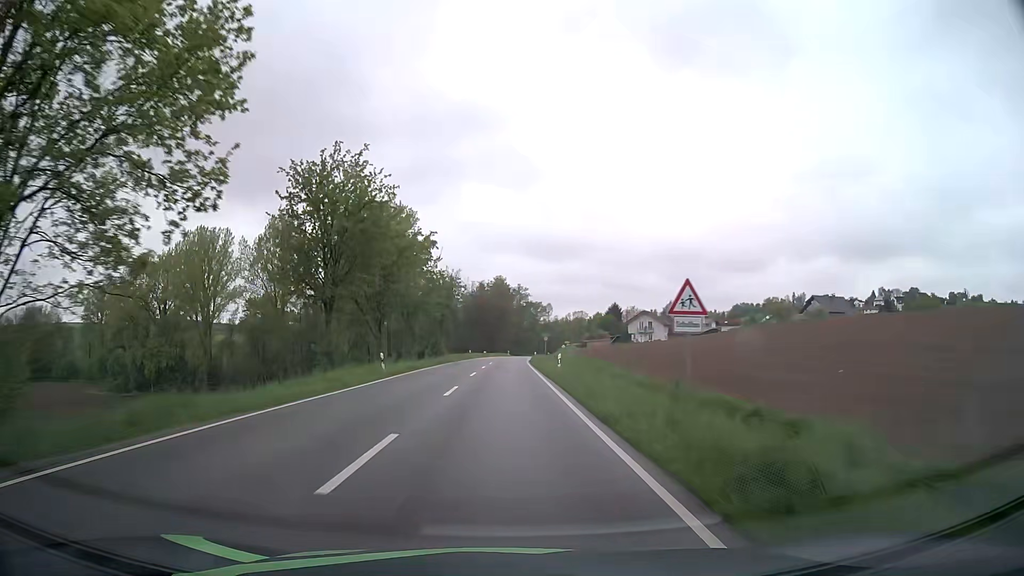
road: secondary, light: Day
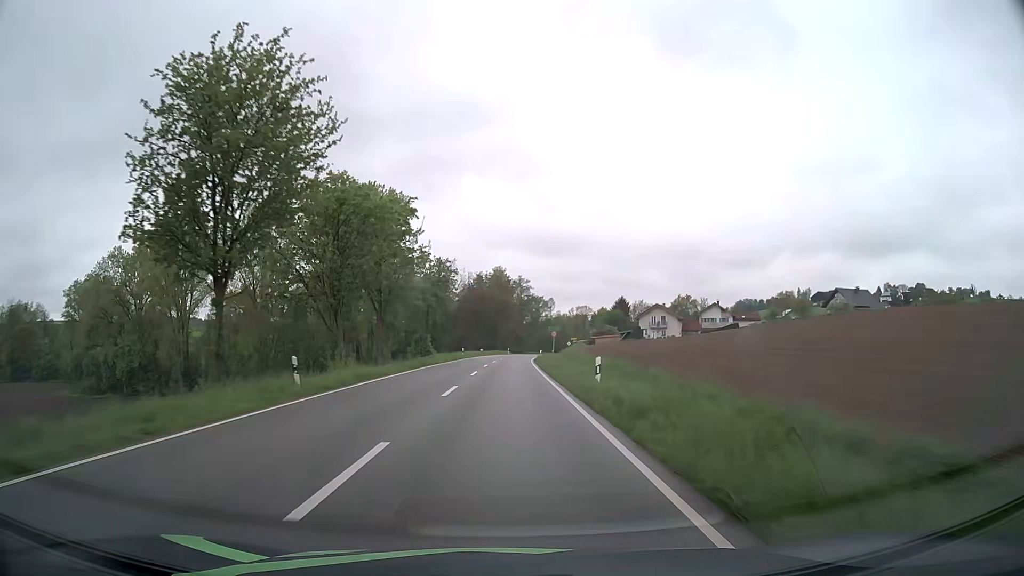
(0.0, +12.9) m; 0°
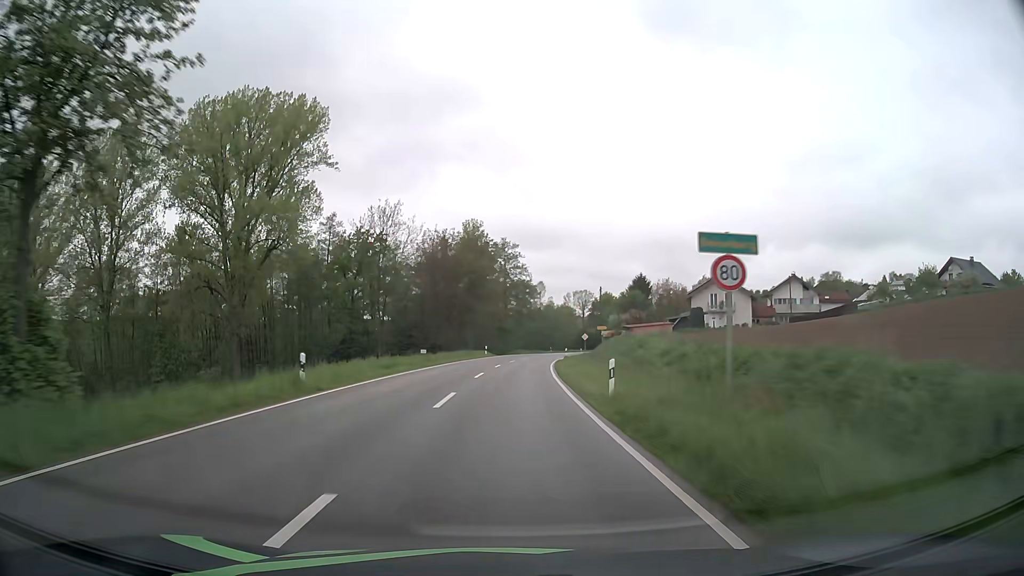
(+0.3, +51.3) m; +1°
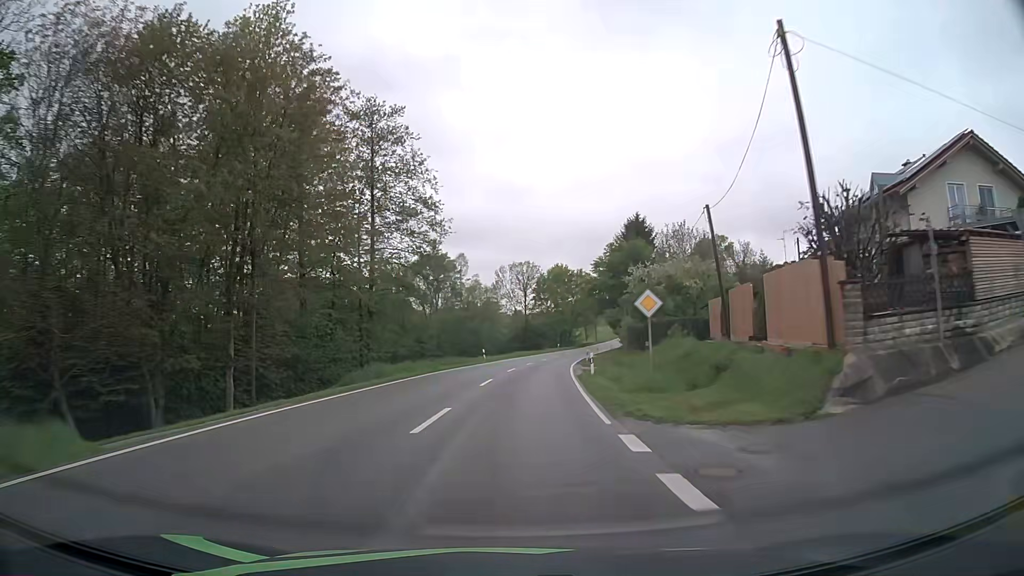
(+3.2, +63.3) m; +6°
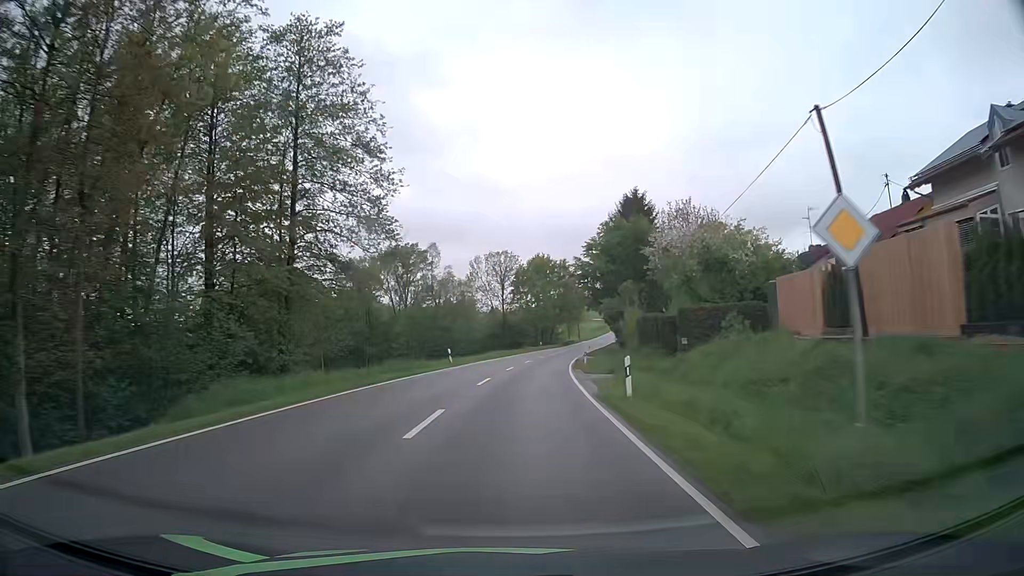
(+0.2, +12.6) m; +2°
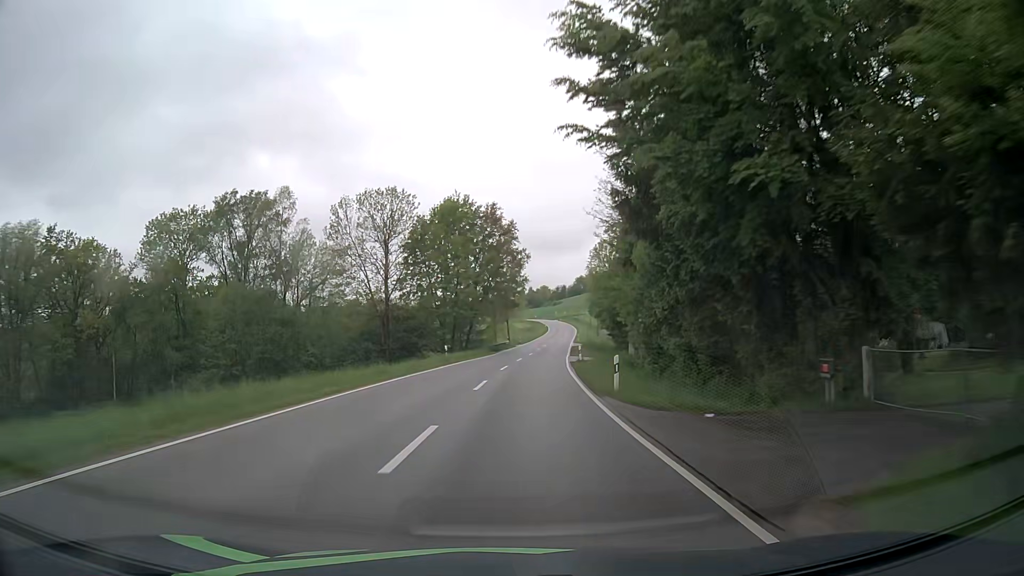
(+3.1, +50.3) m; +7°
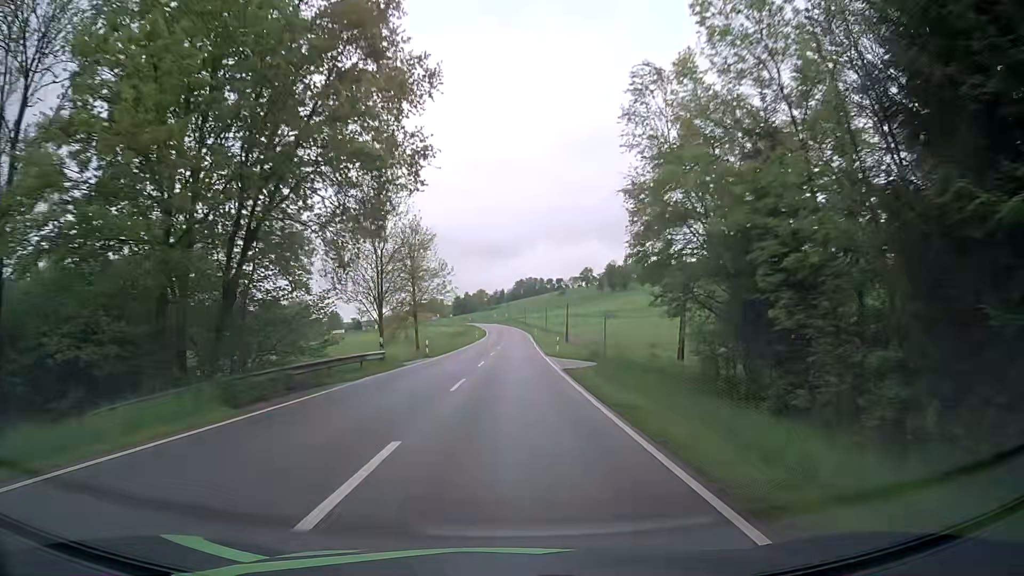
(+2.6, +50.1) m; +6°
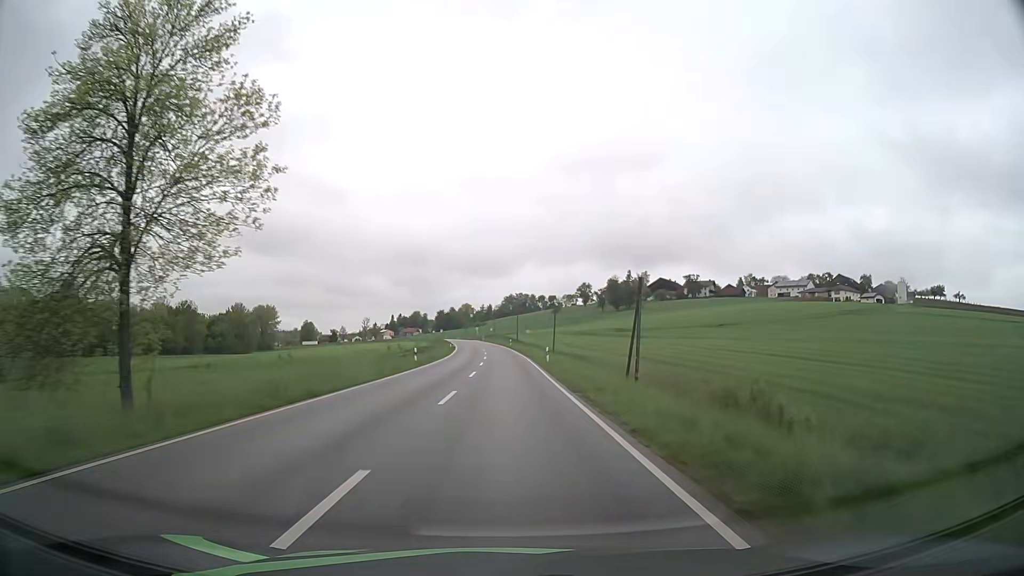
(+0.6, +49.7) m; +1°
(0, +10) (0, +20) (0, +30) (0, +40) (0, +50) (0, +60) (-1, +70) (-1, +80) (-2, +90) (-2, +100) m
